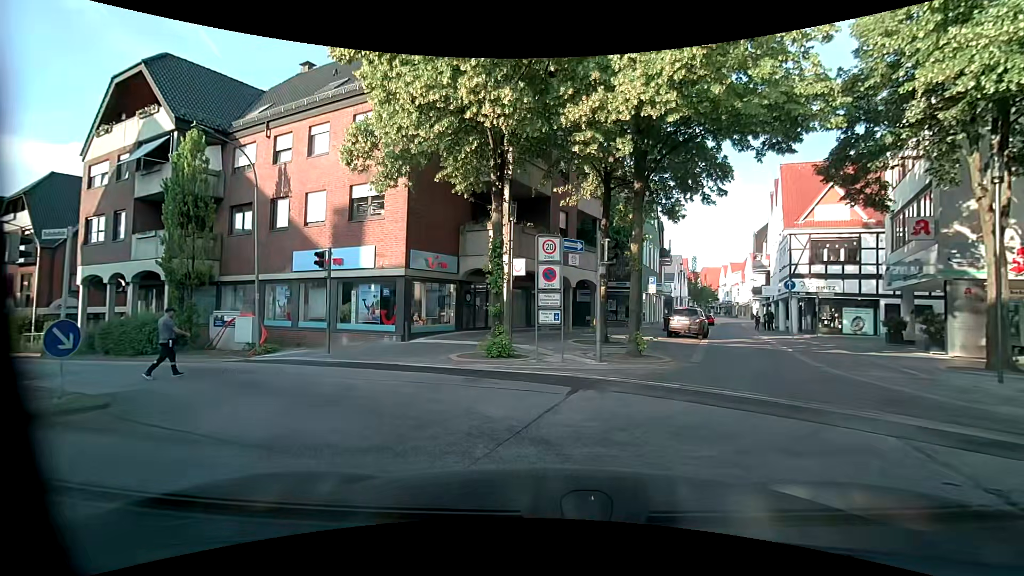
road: unclassified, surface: asphalt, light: Day
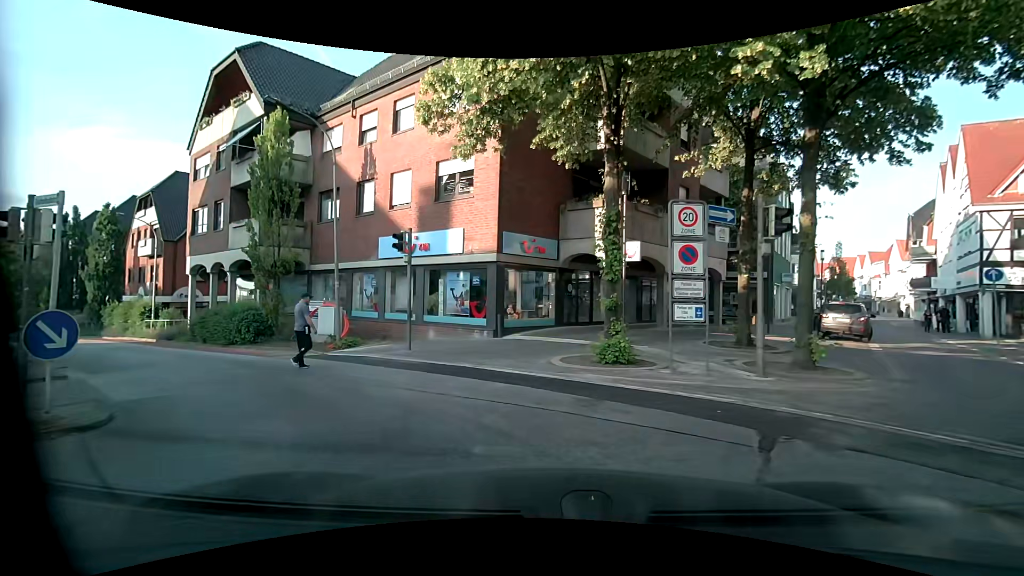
(-0.3, +3.0) m; -11°
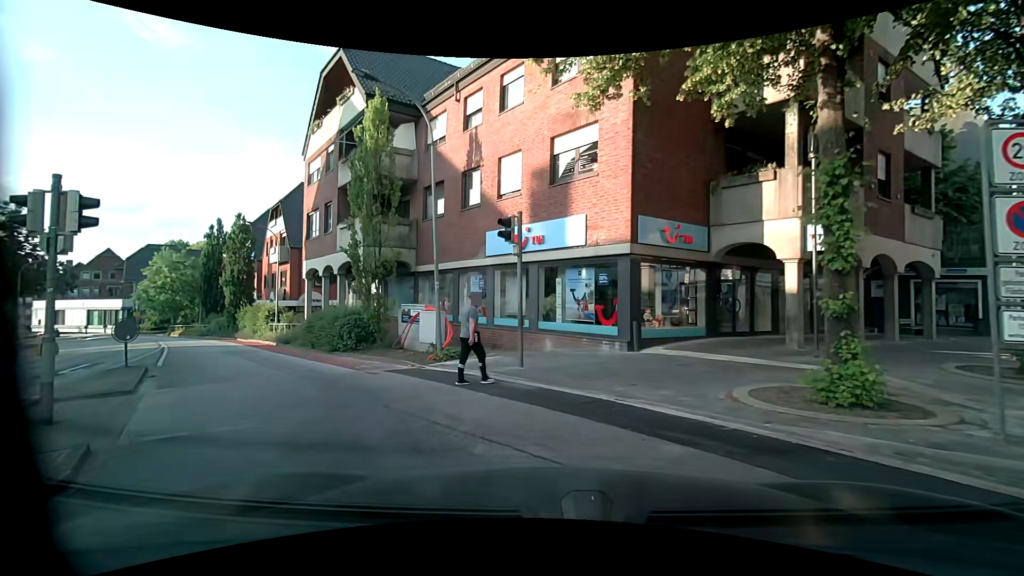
(-0.4, +3.3) m; -15°
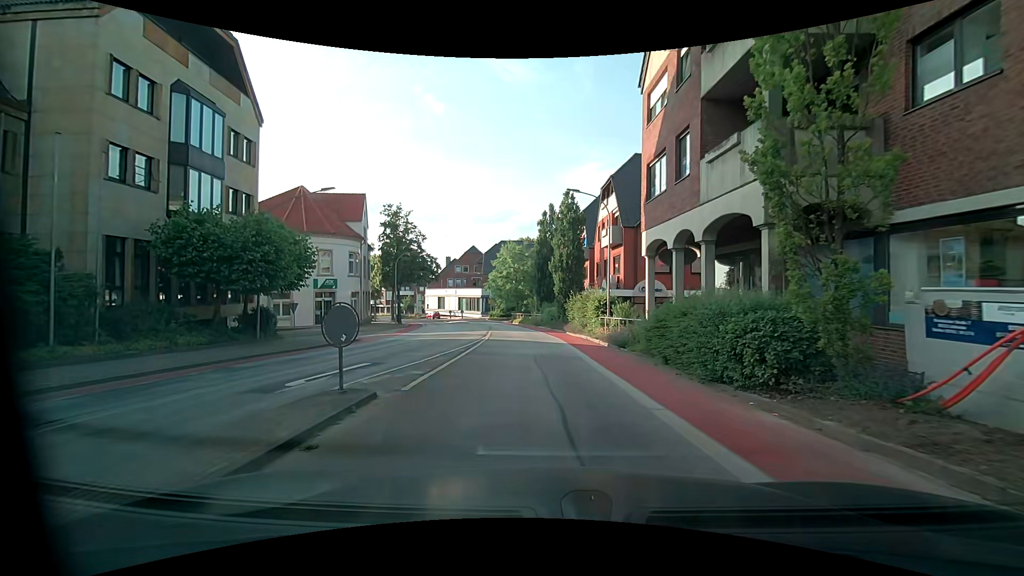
(-3.6, +10.0) m; -35°
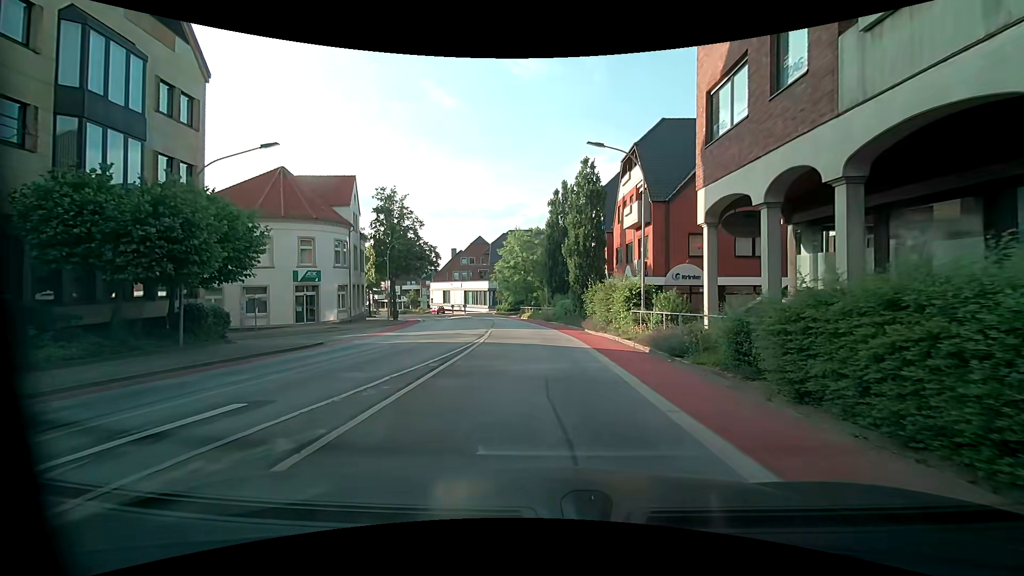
(-0.1, +6.3) m; -2°
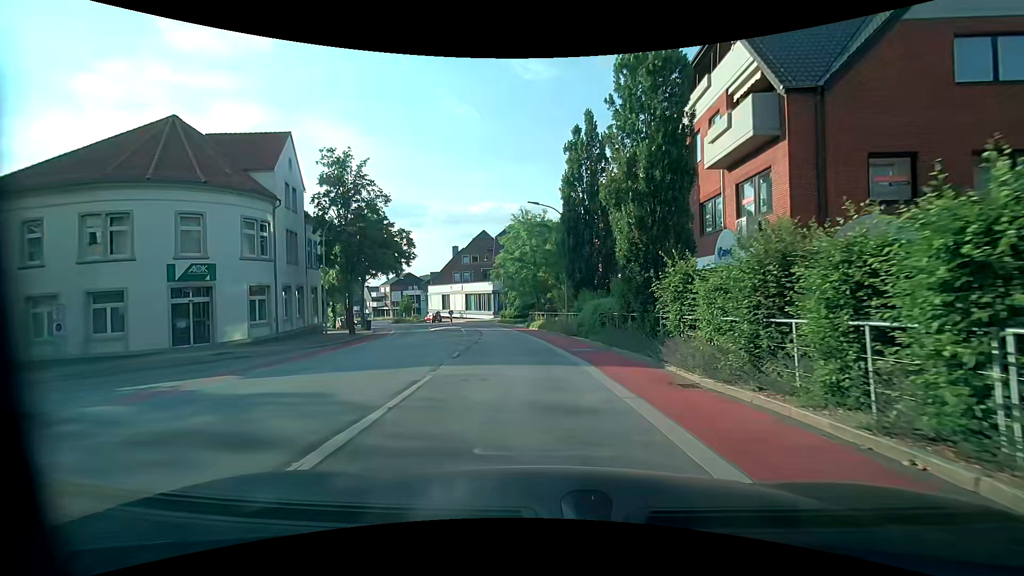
(-0.2, +16.2) m; -2°
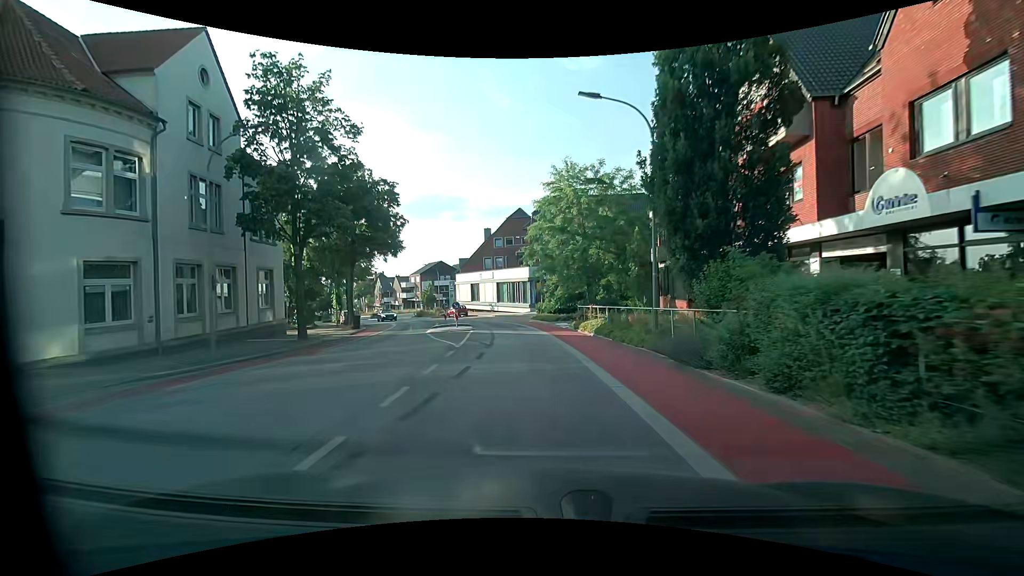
(-0.3, +14.5) m; -5°
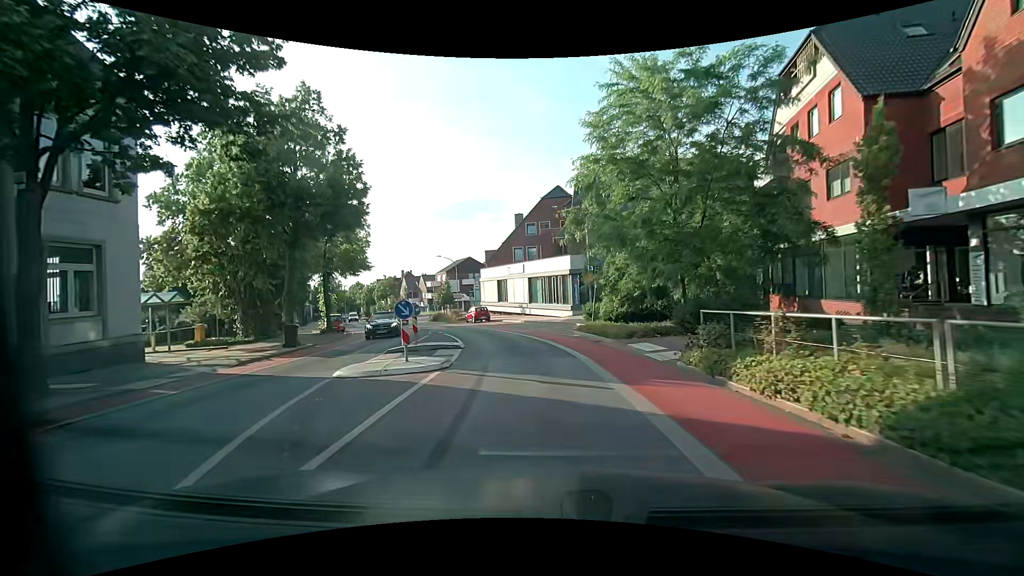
(-0.4, +15.3) m; -4°
(0, +10) (-1, +20) (-4, +30) (-7, +39) (-10, +48) (-14, +58) (-17, +67) (-19, +77) (-16, +87) (-10, +94) m
